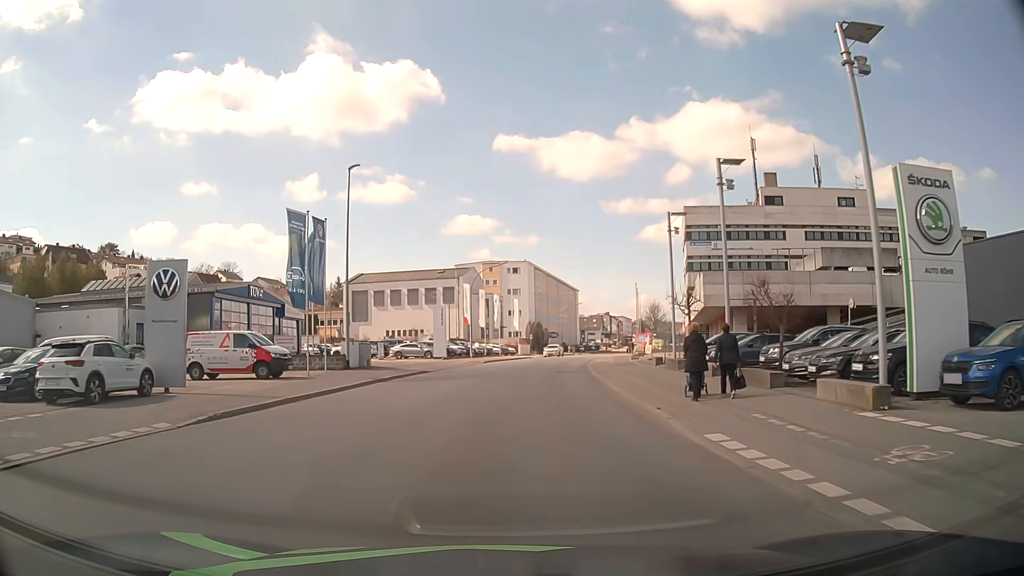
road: tertiary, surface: asphalt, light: Day
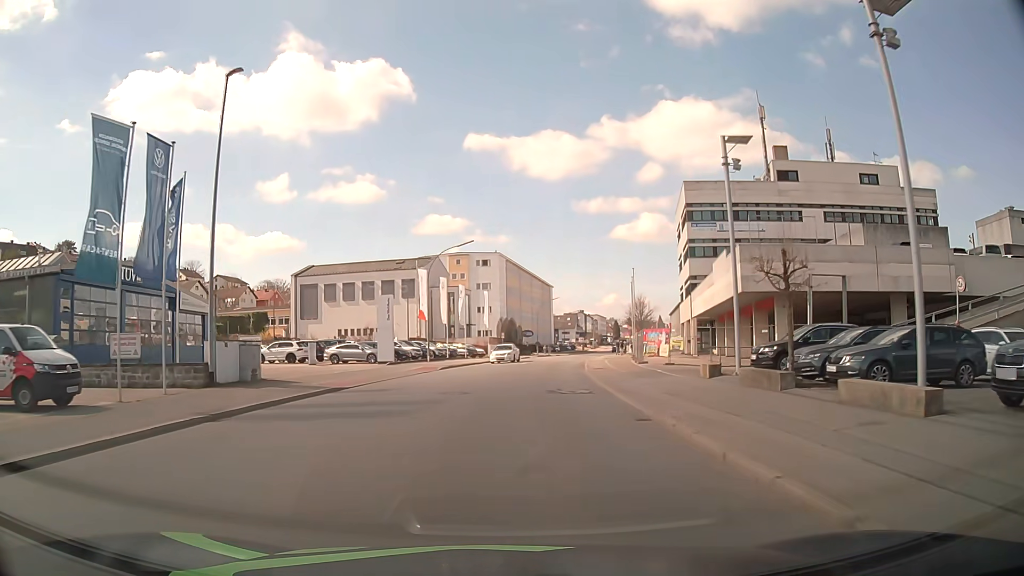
(+0.3, +13.5) m; +3°
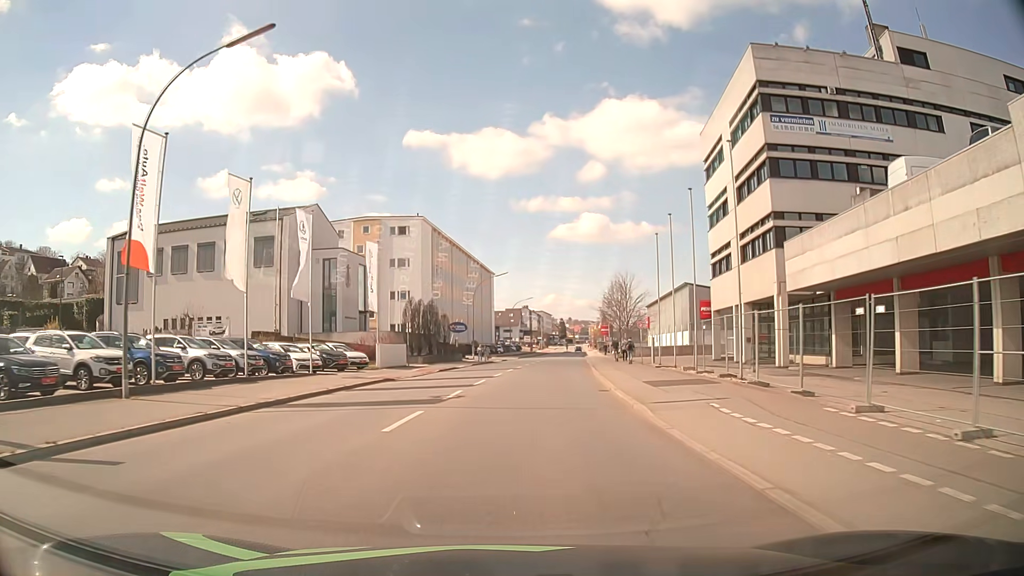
(+1.8, +36.5) m; +5°
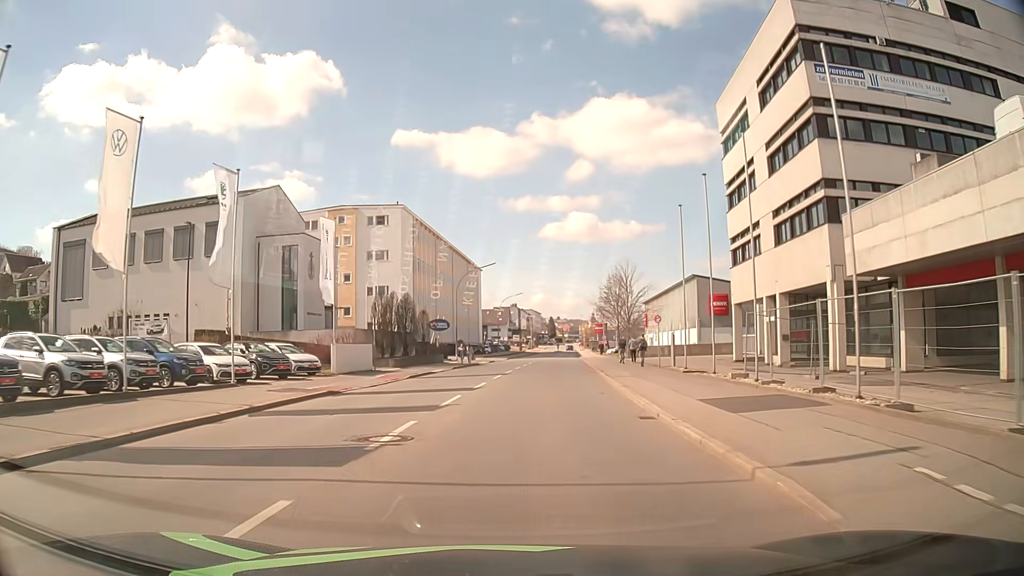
(+0.1, +7.8) m; +1°
